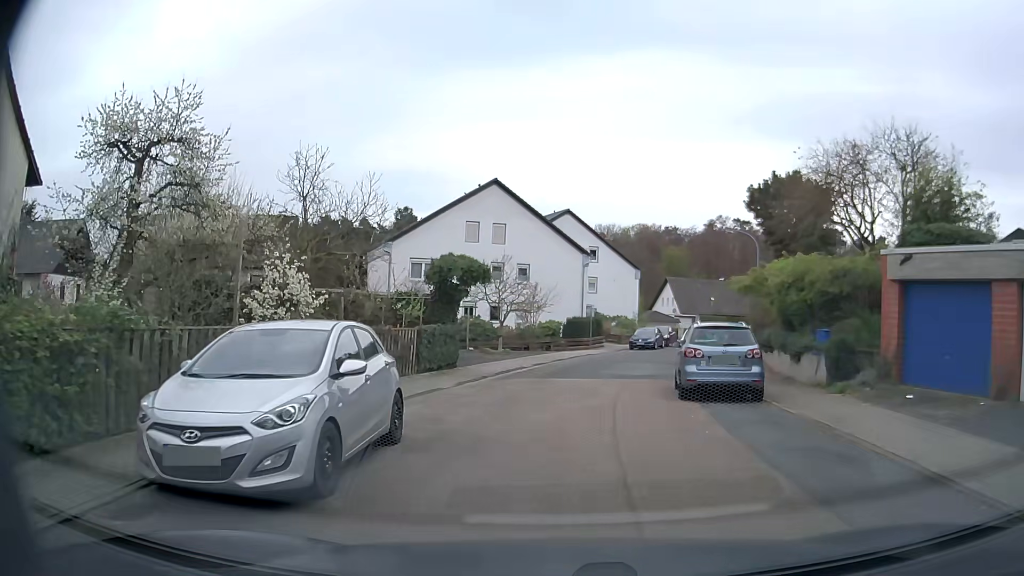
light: Day
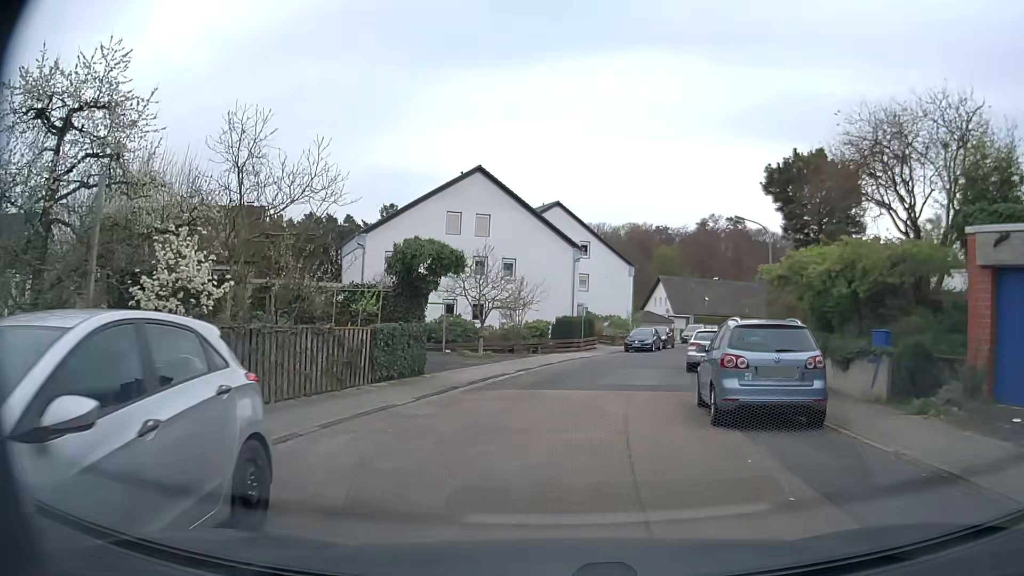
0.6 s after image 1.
(+0.1, +3.8) m; +3°
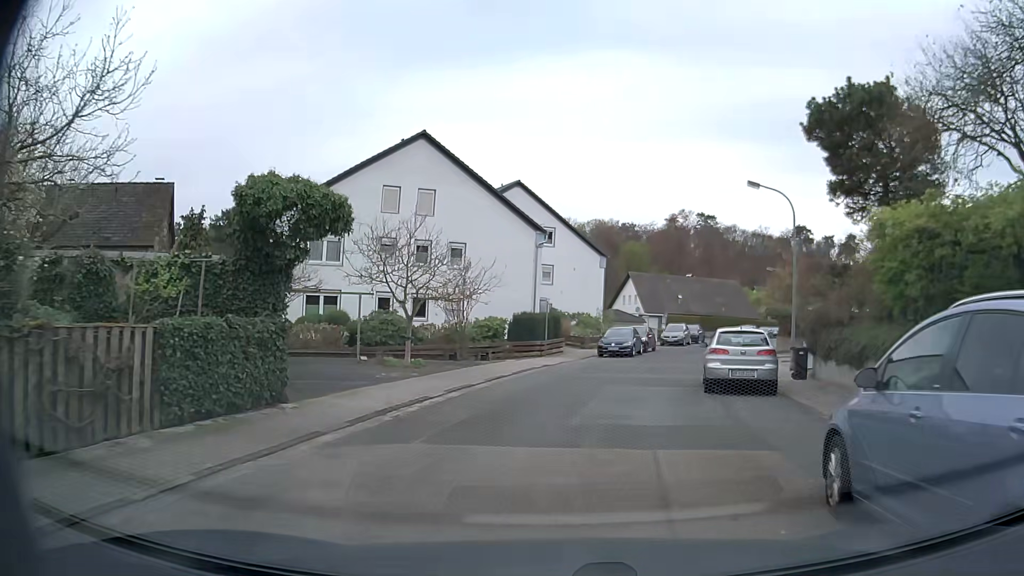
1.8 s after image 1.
(+0.2, +7.7) m; +2°
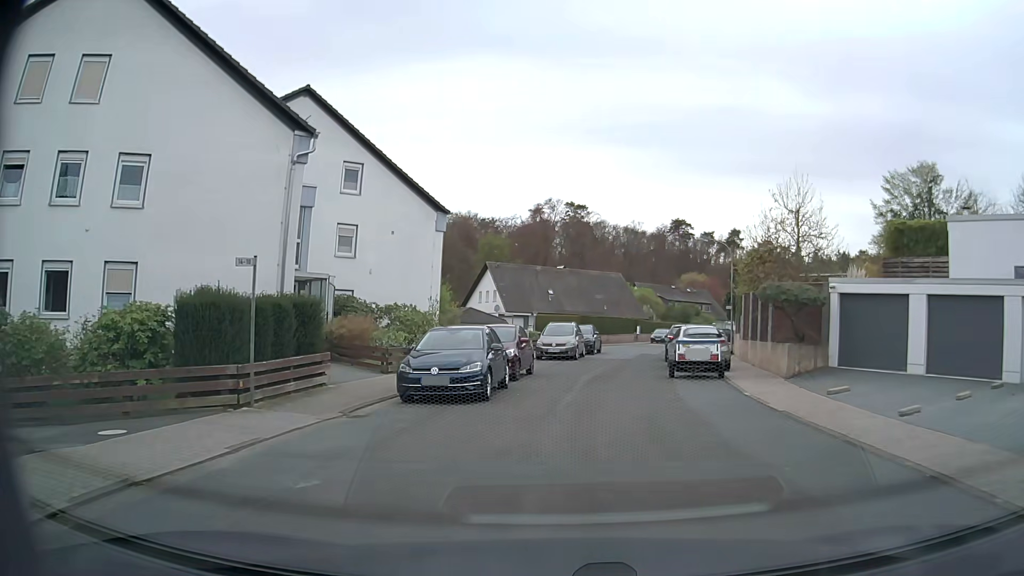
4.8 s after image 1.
(+2.3, +19.8) m; +12°
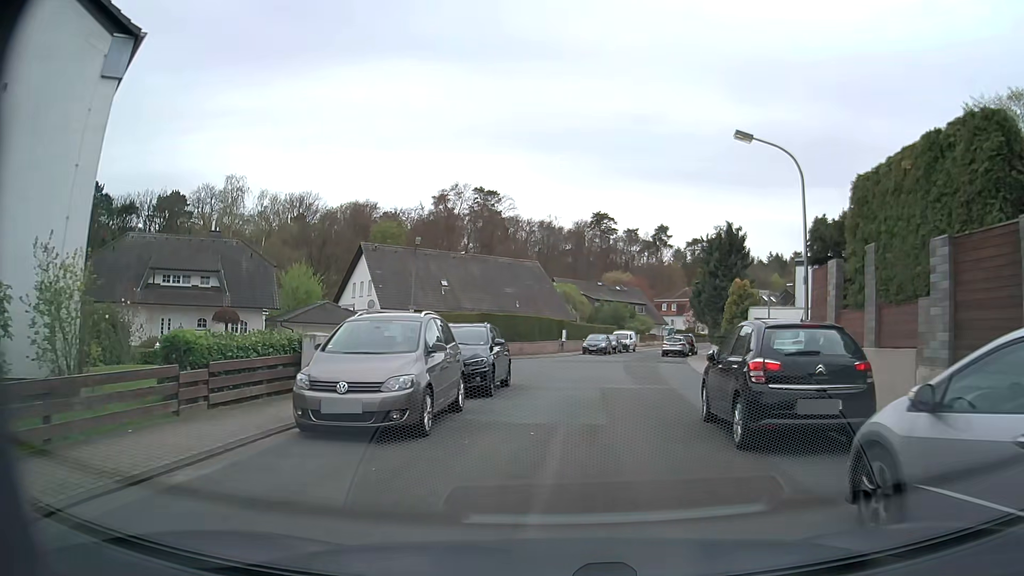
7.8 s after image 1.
(+1.4, +20.3) m; +8°
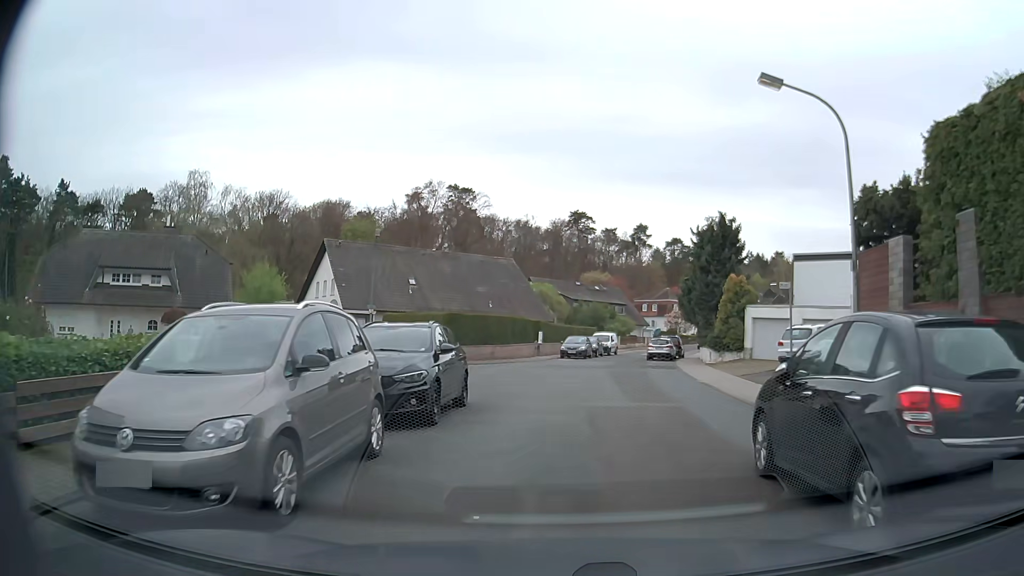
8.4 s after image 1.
(+0.1, +4.0) m; +2°
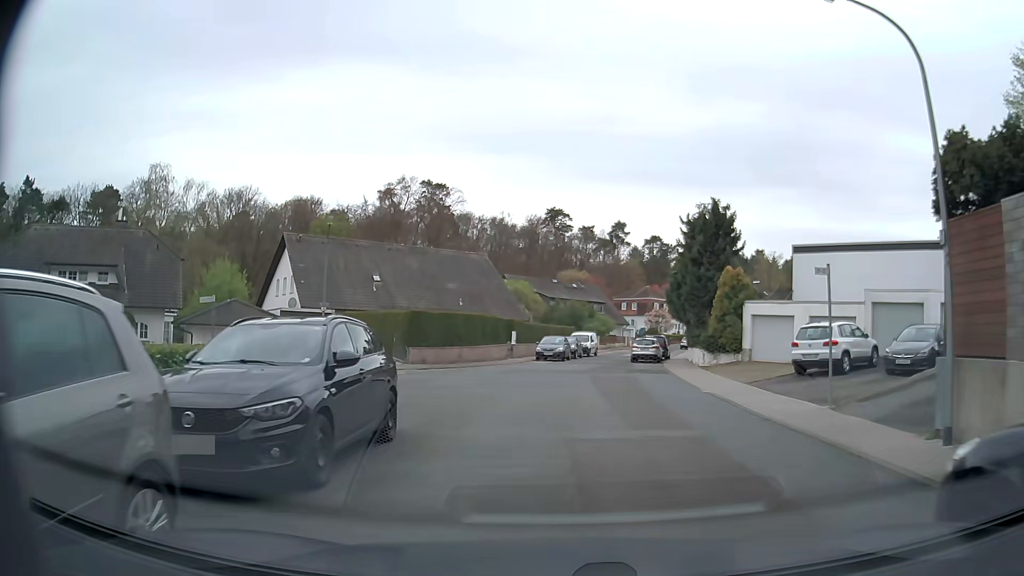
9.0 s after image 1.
(+0.1, +4.0) m; +2°
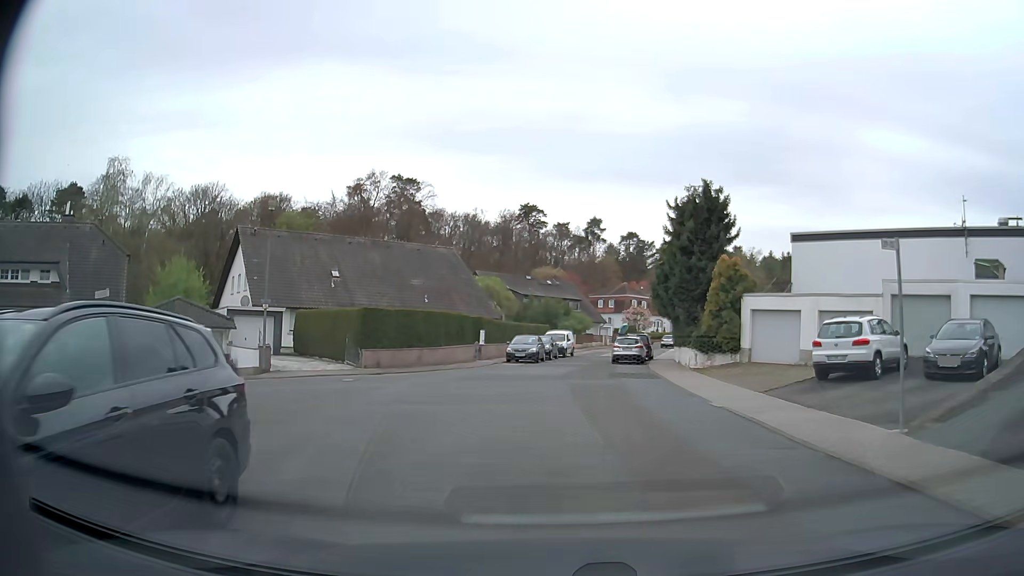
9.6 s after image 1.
(+0.1, +3.9) m; +2°
(0, +10) (0, +20) (+1, +30) (+2, +40) (+4, +50) (+6, +60) (+8, +69) (+10, +79) (+15, +88) (+21, +96) m
